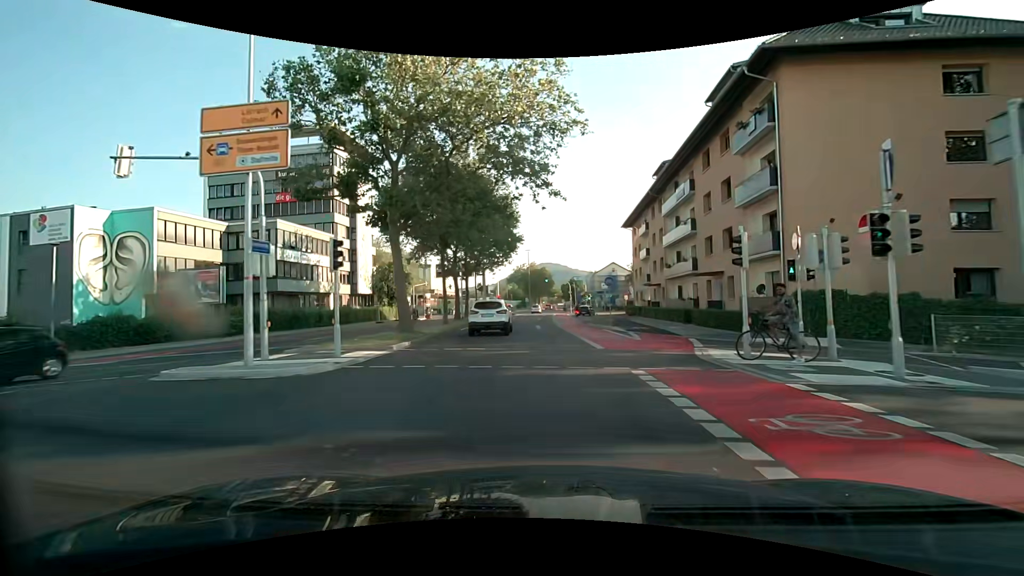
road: secondary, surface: asphalt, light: Day
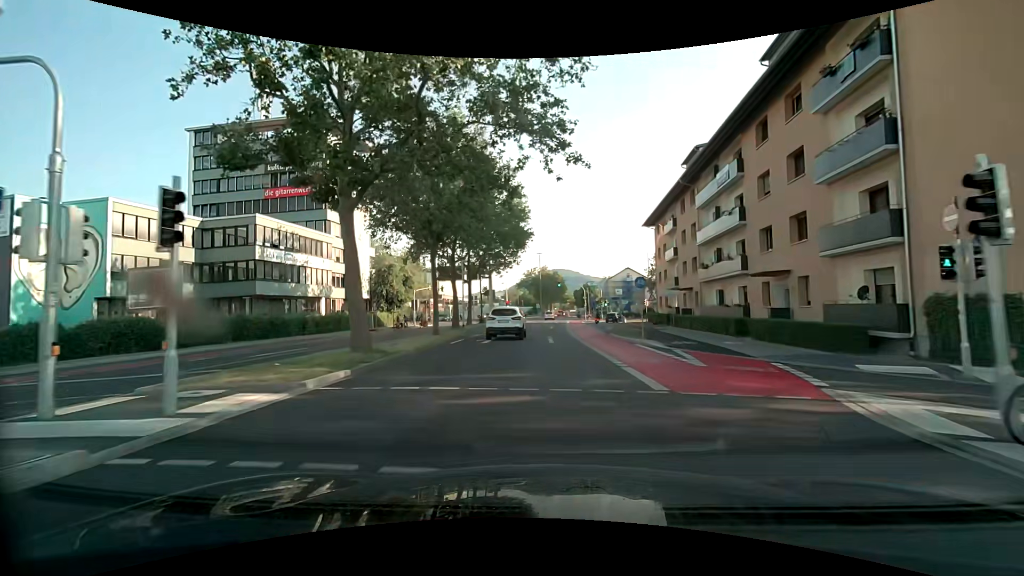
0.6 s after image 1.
(0.0, +6.3) m; -1°
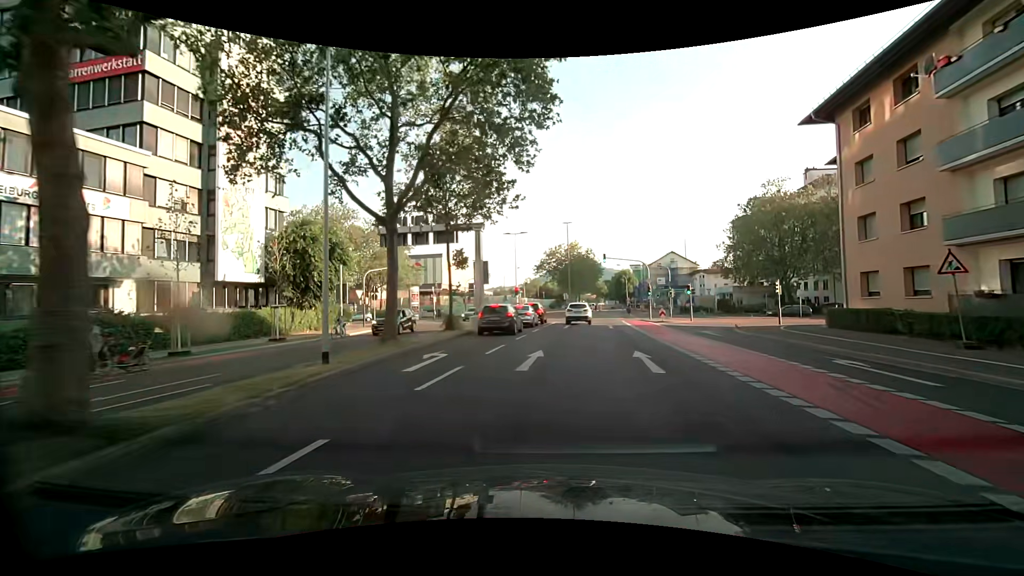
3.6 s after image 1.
(-1.4, +31.6) m; -3°
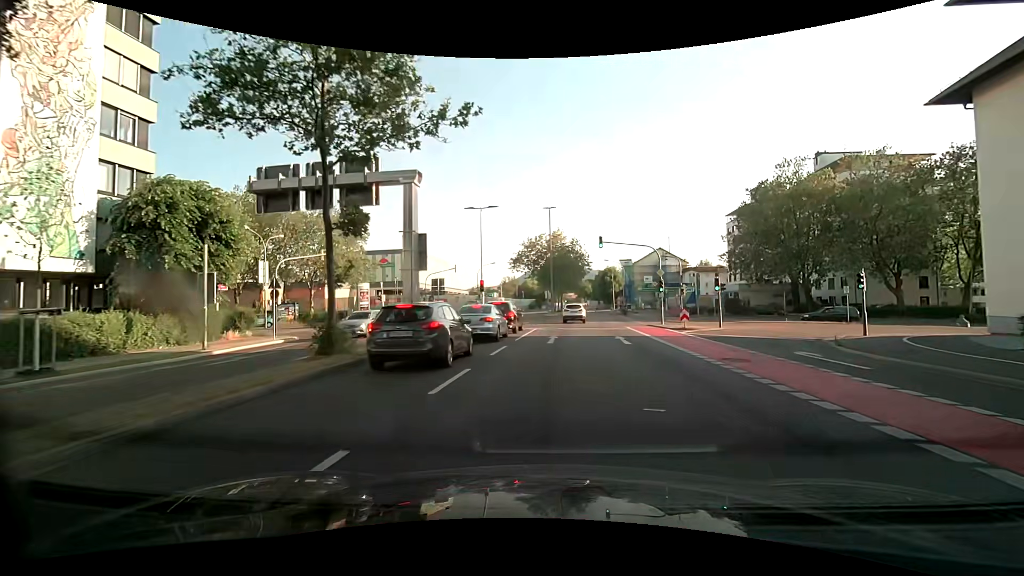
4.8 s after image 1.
(+0.3, +12.2) m; +2°
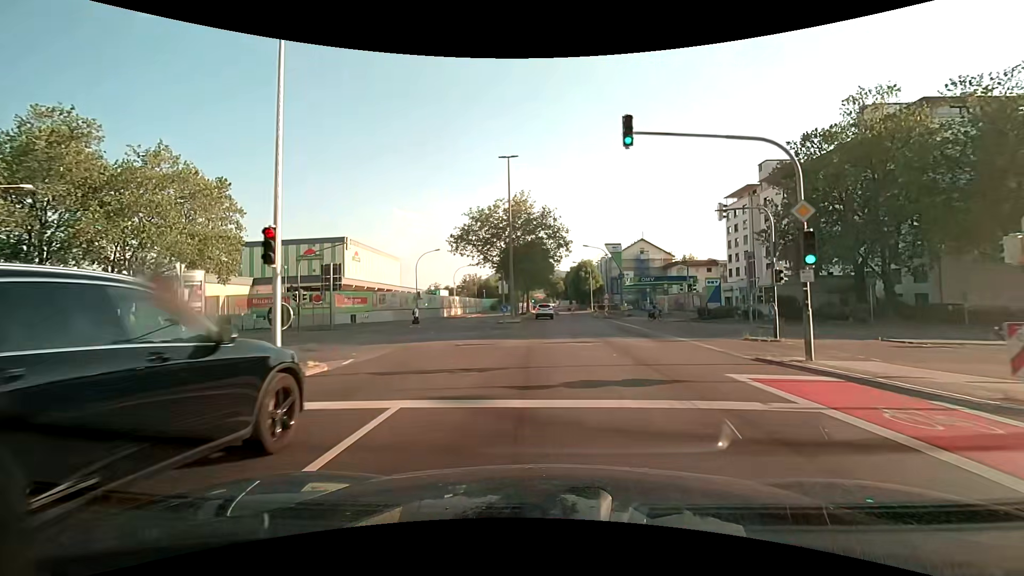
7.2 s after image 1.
(+1.0, +22.8) m; +4°
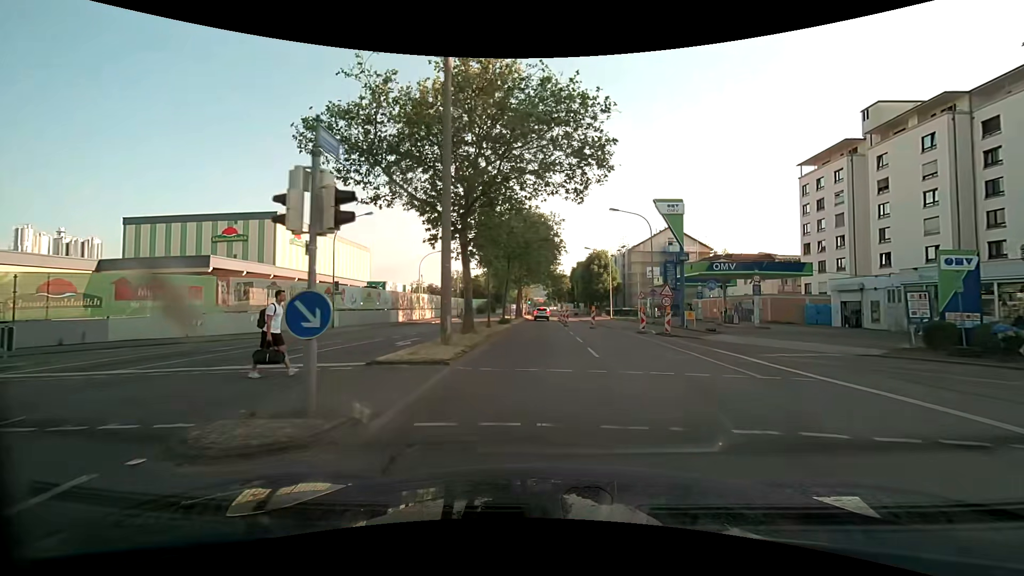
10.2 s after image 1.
(+0.2, +28.0) m; 0°
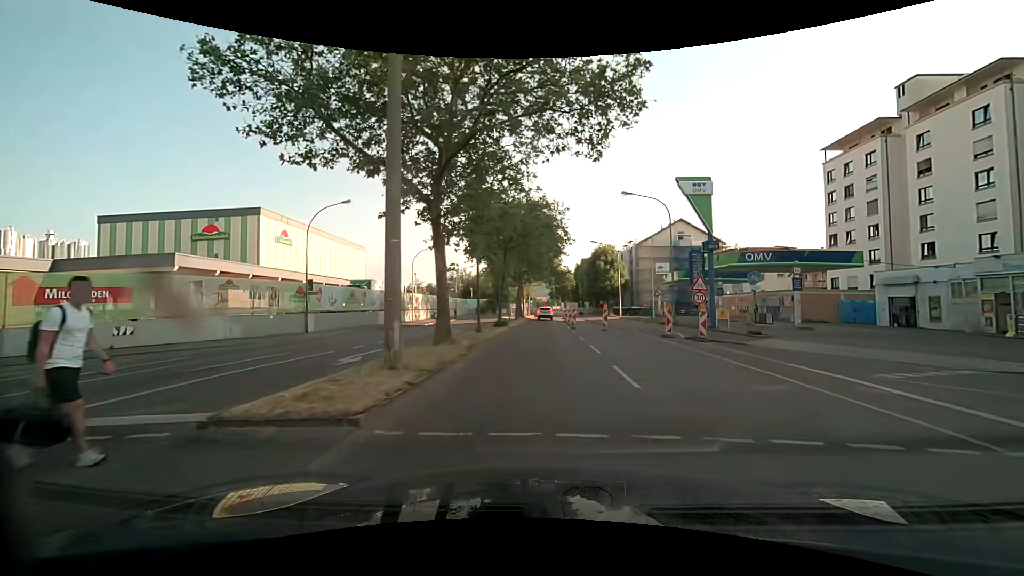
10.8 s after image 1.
(0.0, +5.4) m; +1°
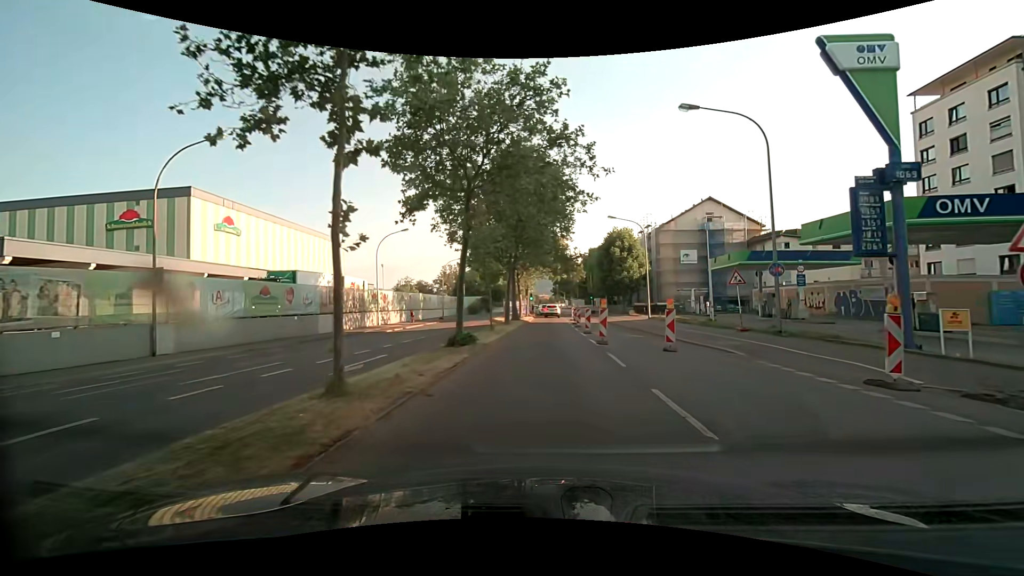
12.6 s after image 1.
(-0.2, +15.1) m; -1°
